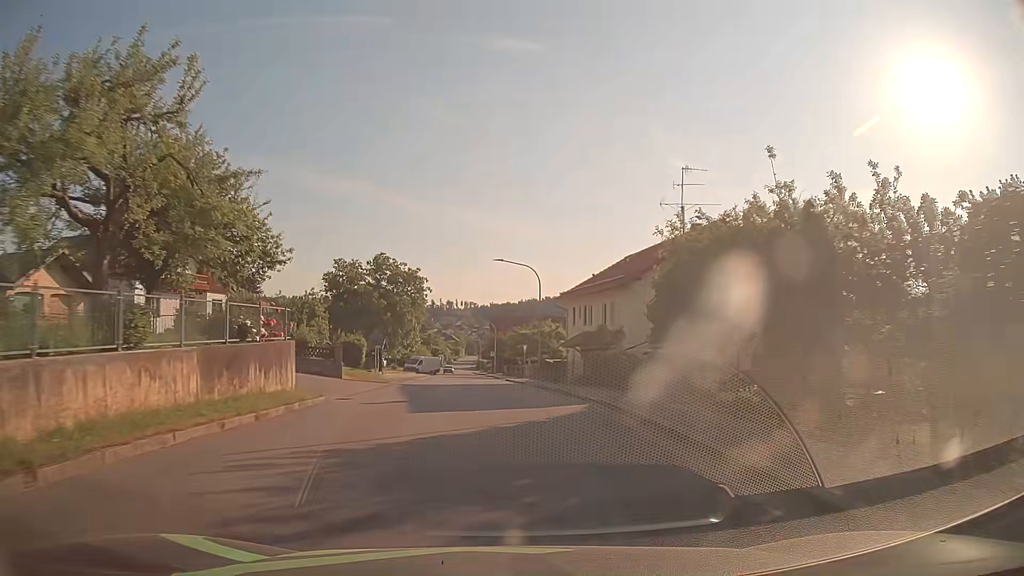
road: tertiary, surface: asphalt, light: Day
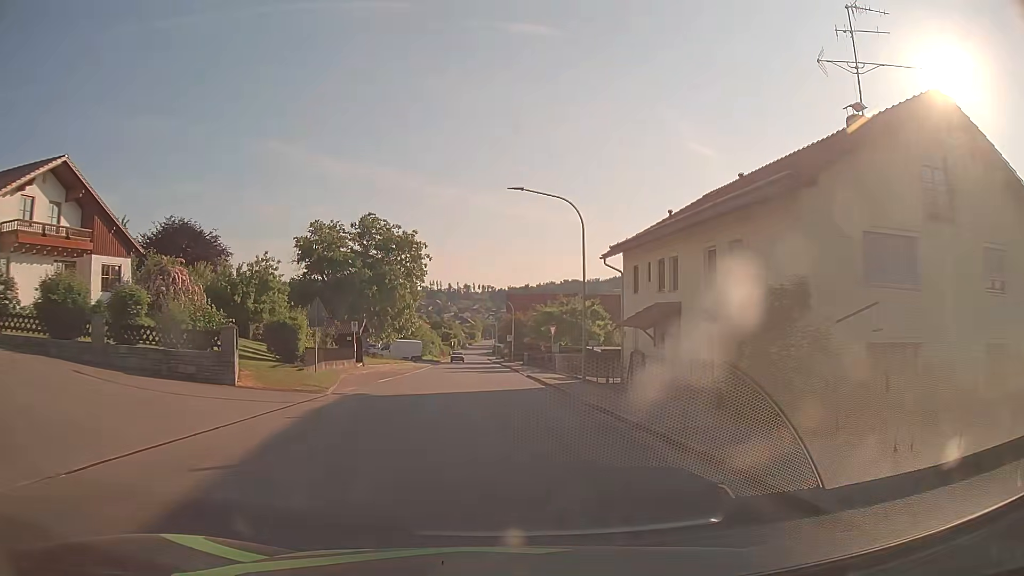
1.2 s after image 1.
(-0.2, +15.9) m; -2°
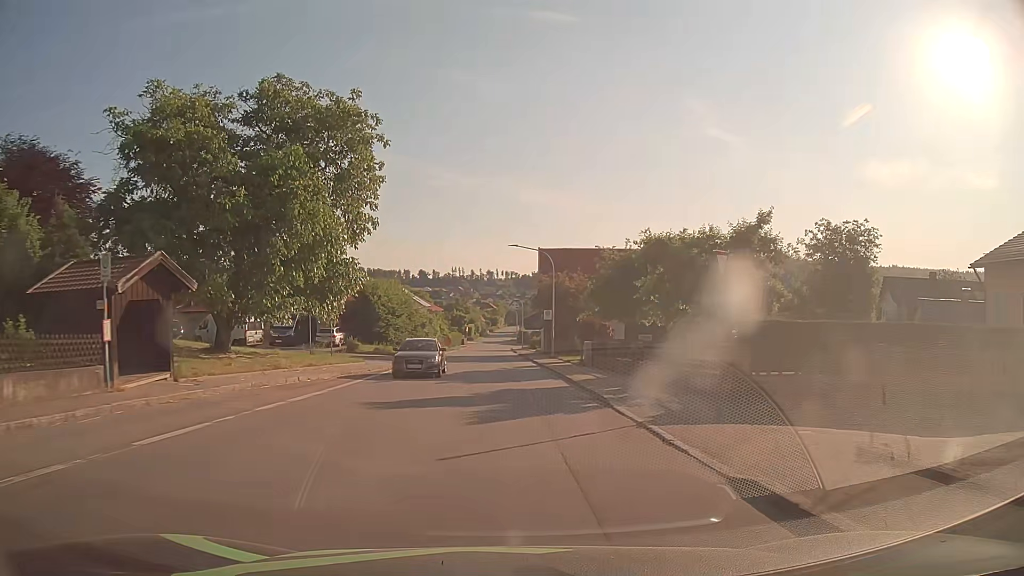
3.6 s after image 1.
(-0.8, +31.6) m; -2°
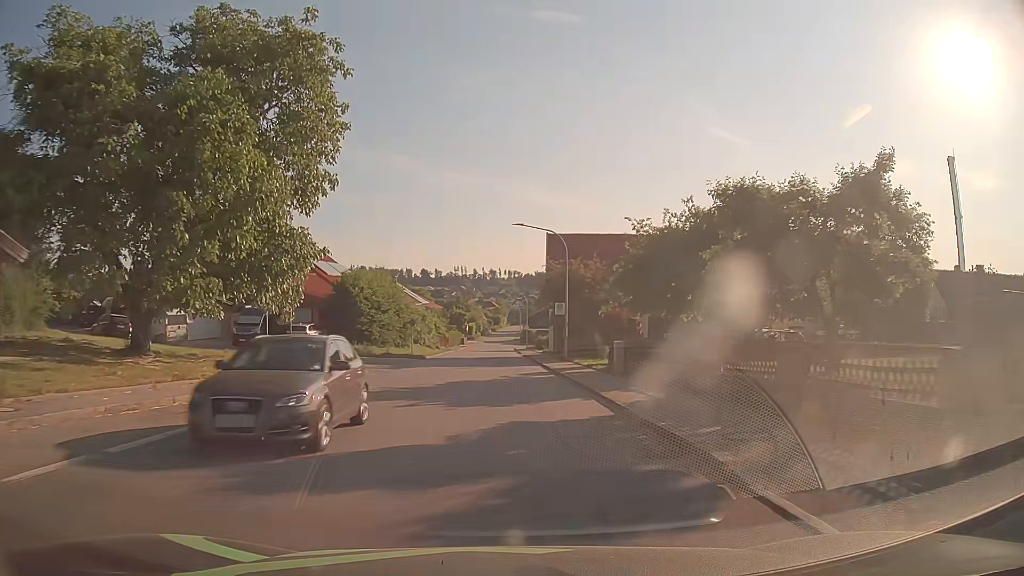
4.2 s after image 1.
(-0.1, +7.8) m; 0°
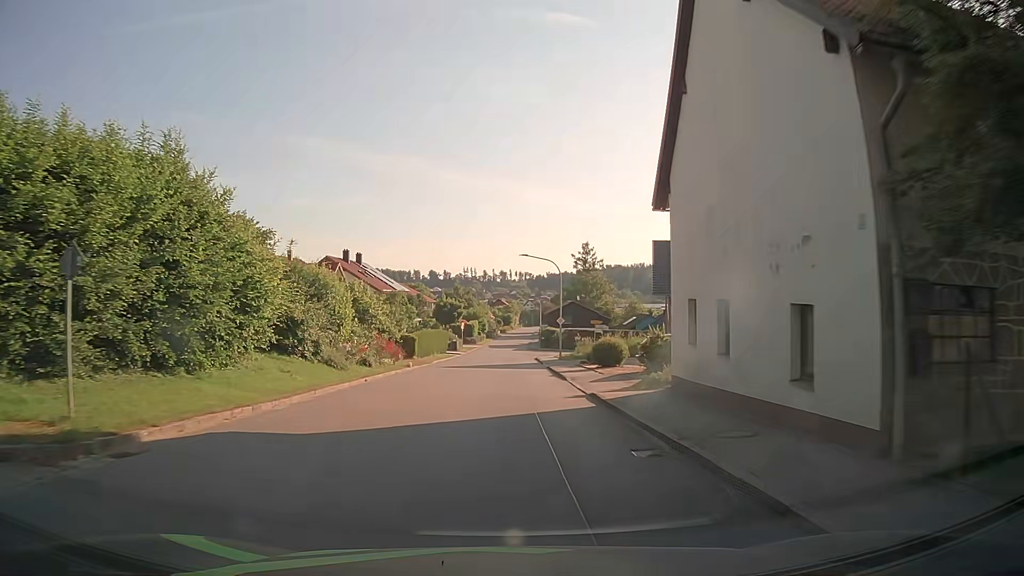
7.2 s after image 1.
(-0.6, +38.2) m; -1°
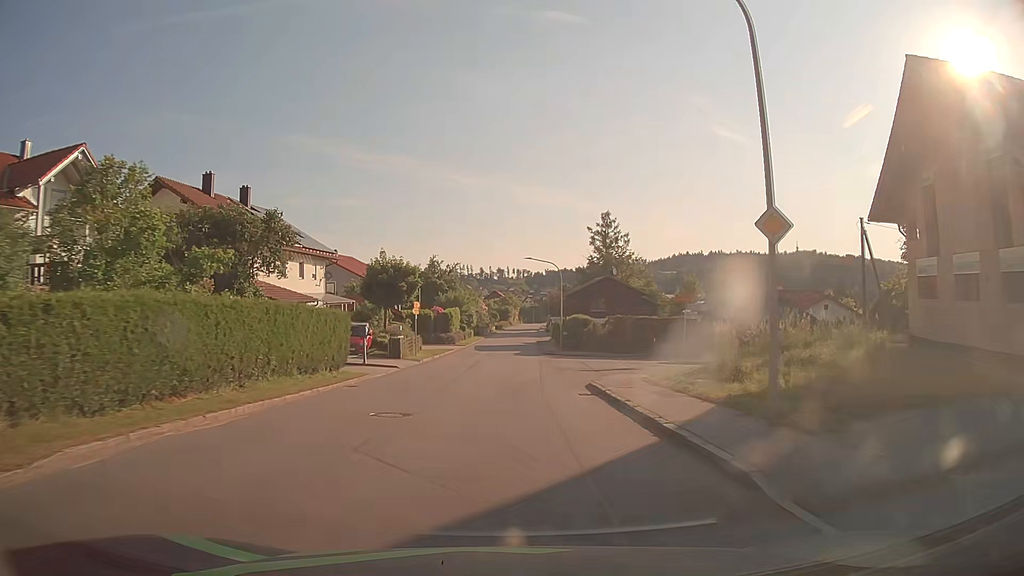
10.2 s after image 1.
(+0.1, +38.2) m; 0°
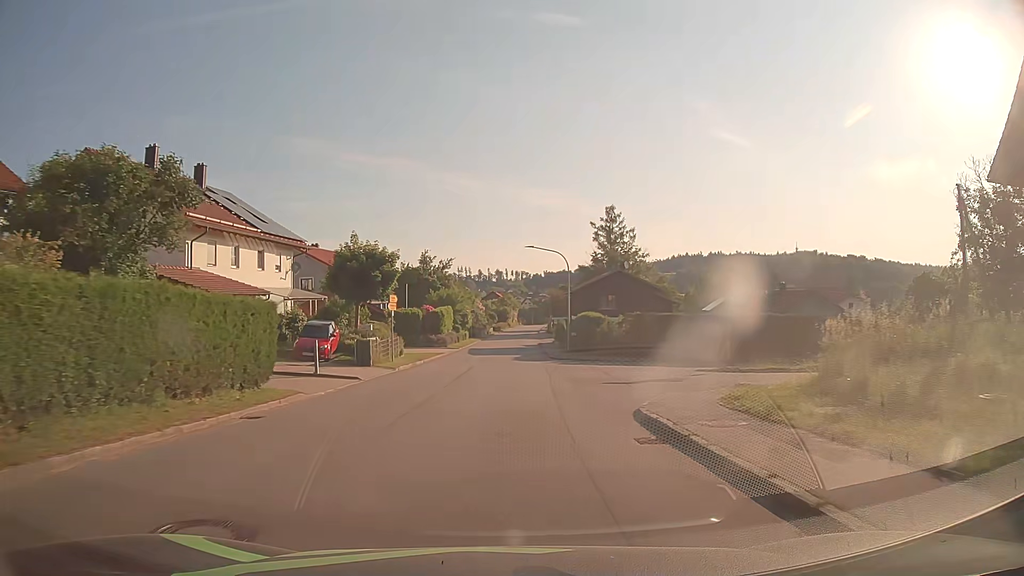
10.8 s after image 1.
(0.0, +7.6) m; 0°
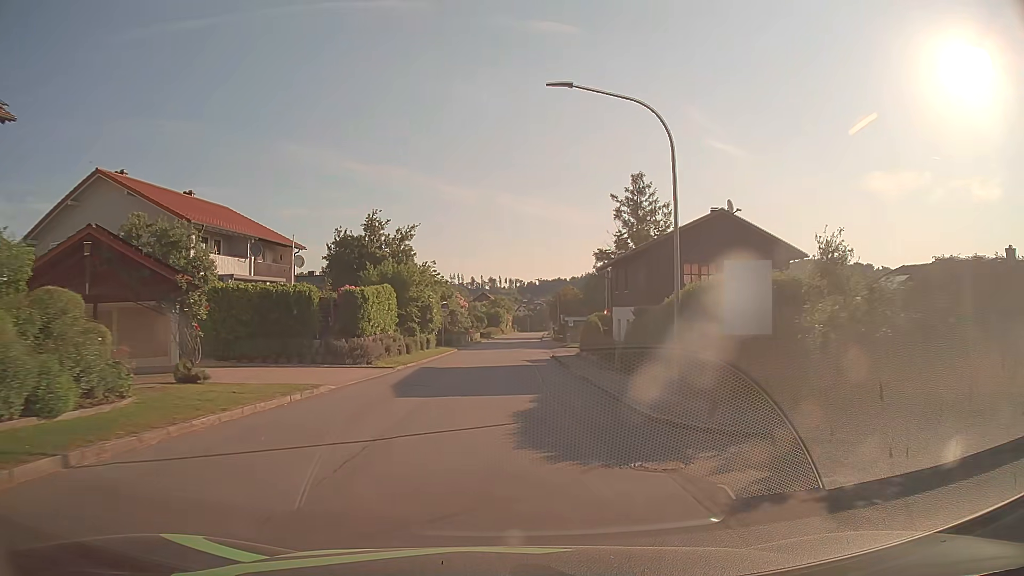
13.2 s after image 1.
(+0.2, +30.4) m; +1°
(0, +10) (0, +20) (0, +30) (+1, +40) (+1, +50) (+1, +60) (+2, +70) (+2, +80) (+3, +90) (+3, +100) m
